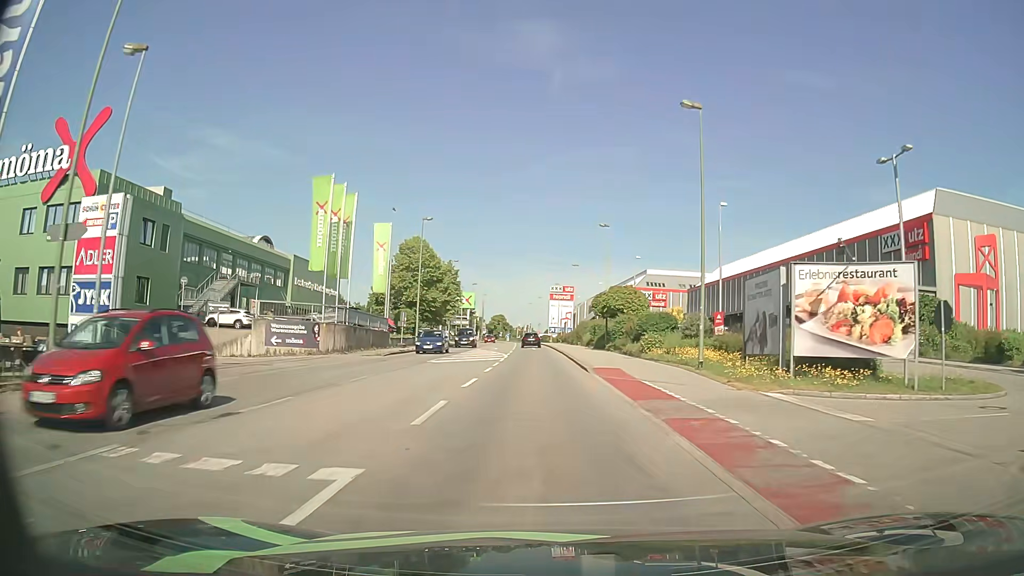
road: tertiary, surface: asphalt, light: Day
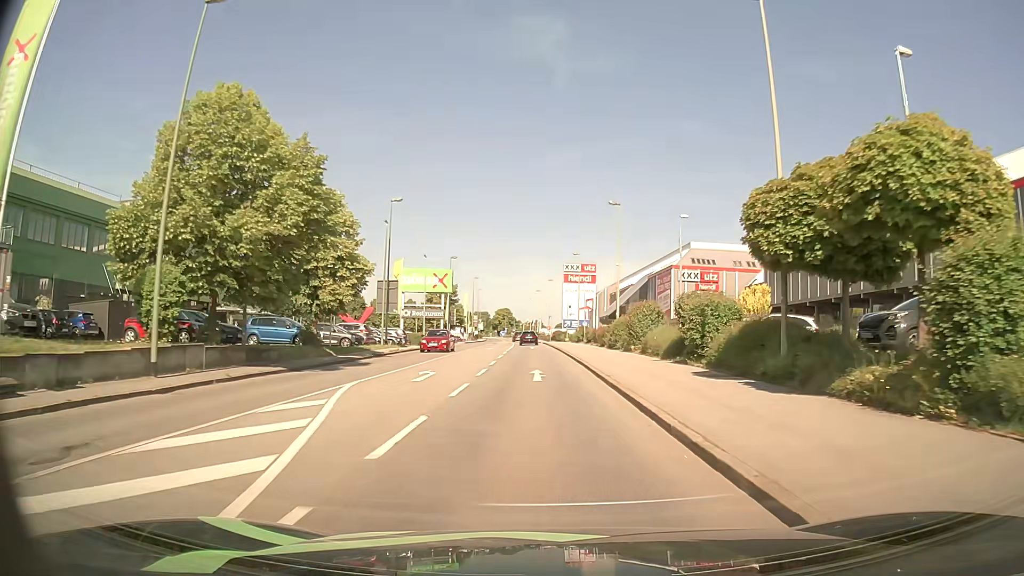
(-0.6, +38.3) m; -1°
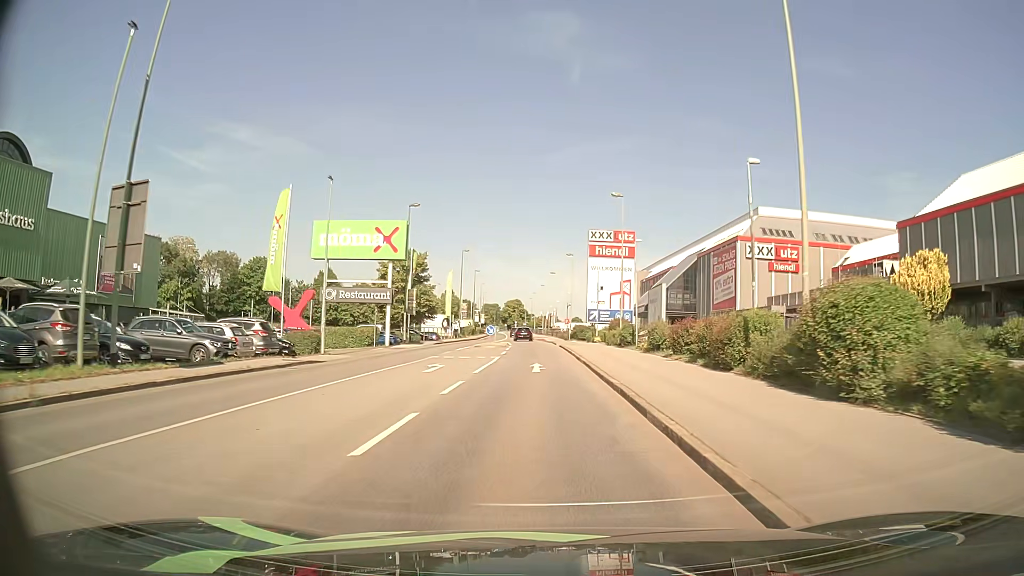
(-0.4, +31.7) m; -1°
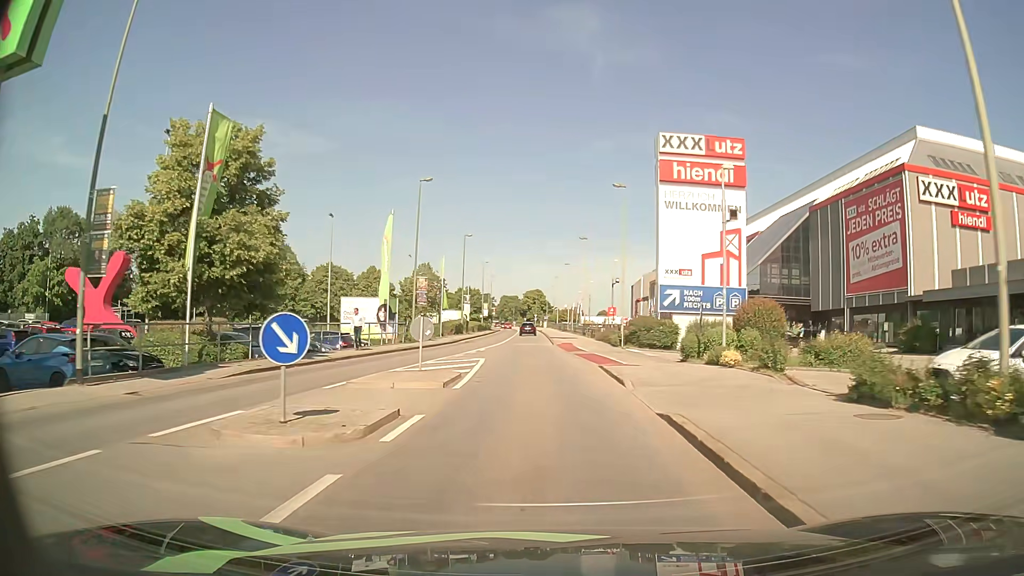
(-0.3, +36.5) m; -2°
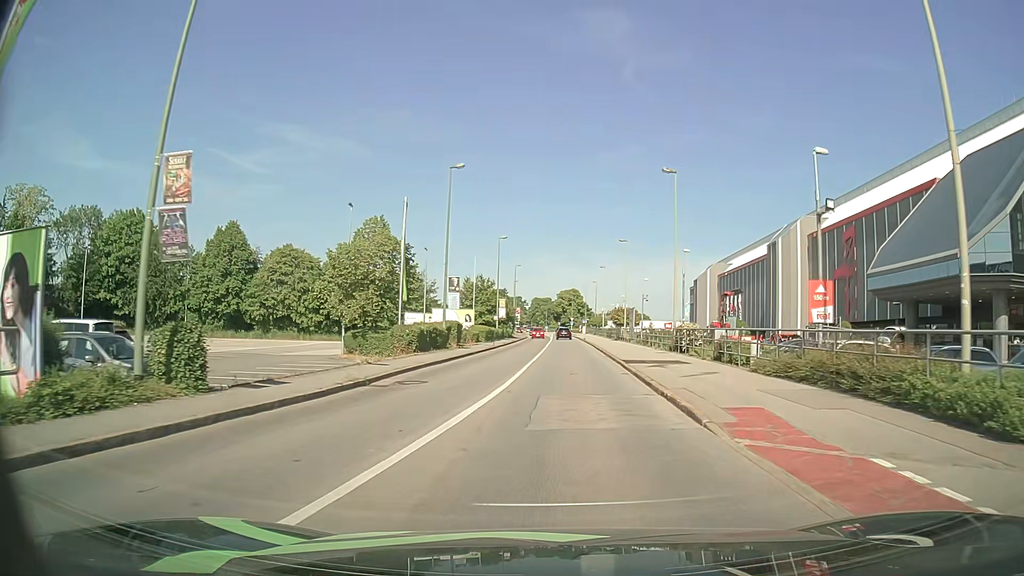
(-1.2, +32.1) m; -3°
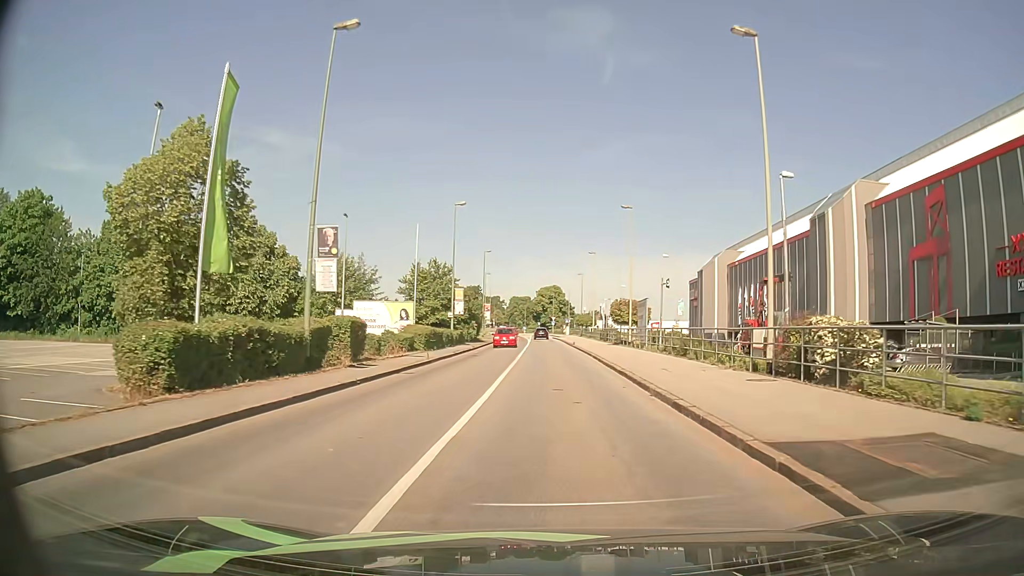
(+0.3, +18.8) m; +2°
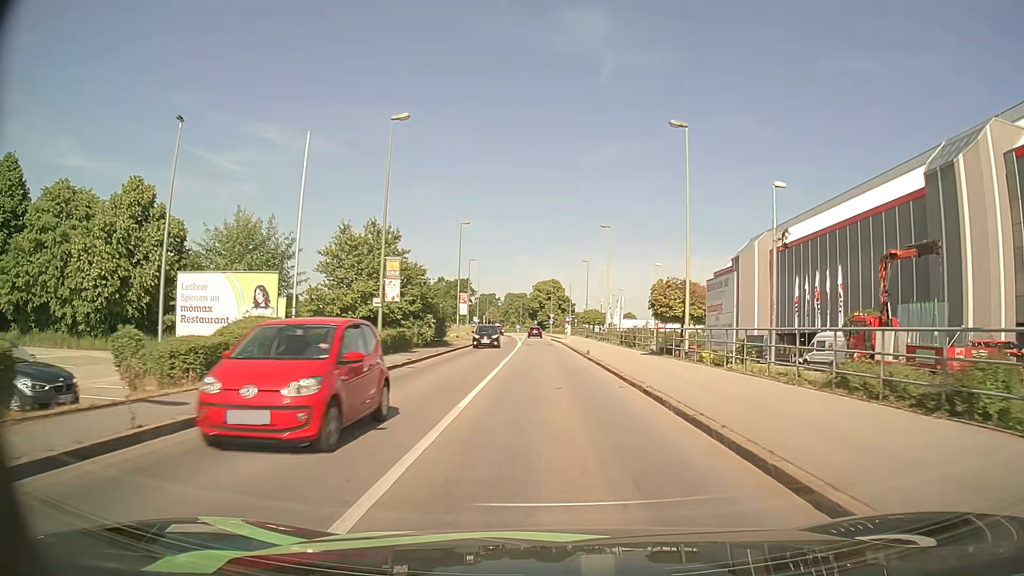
(0.0, +20.3) m; 0°
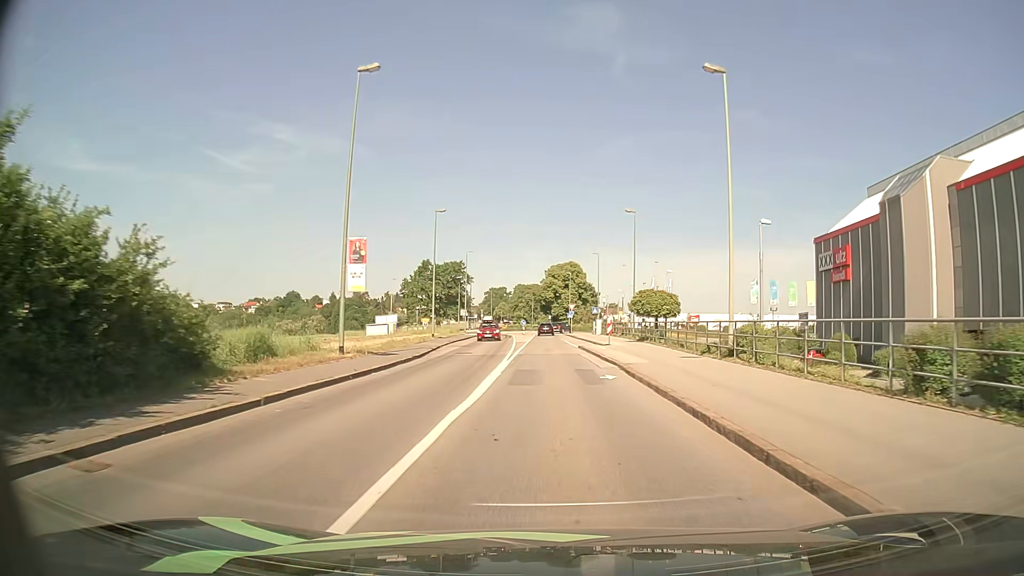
(-0.1, +36.1) m; -1°
(0, +10) (0, +20) (0, +30) (0, +40) (0, +50) (-1, +60) (-1, +70) (-1, +80) (0, +90) (+3, +99) m
